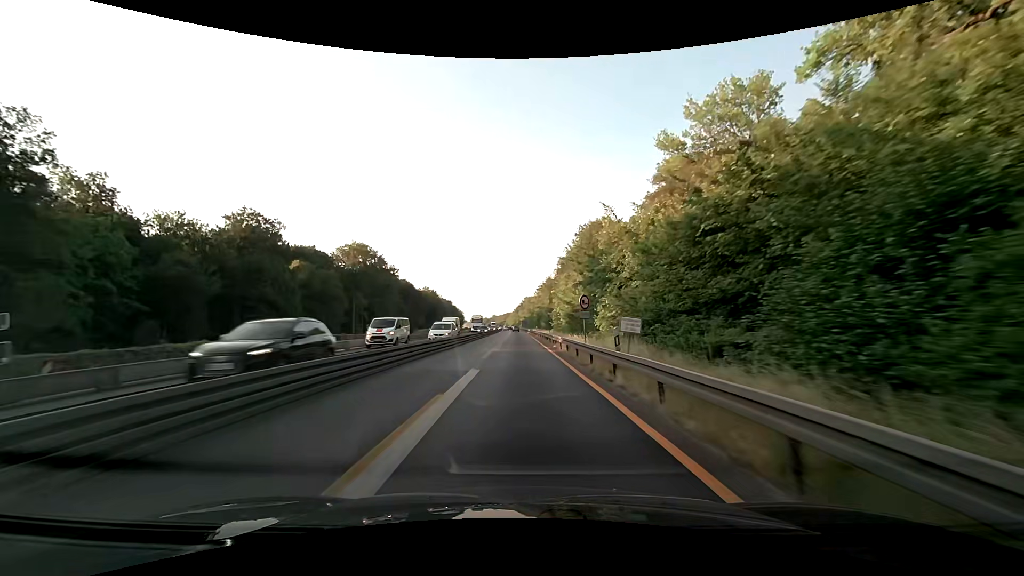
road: motorway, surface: asphalt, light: Day
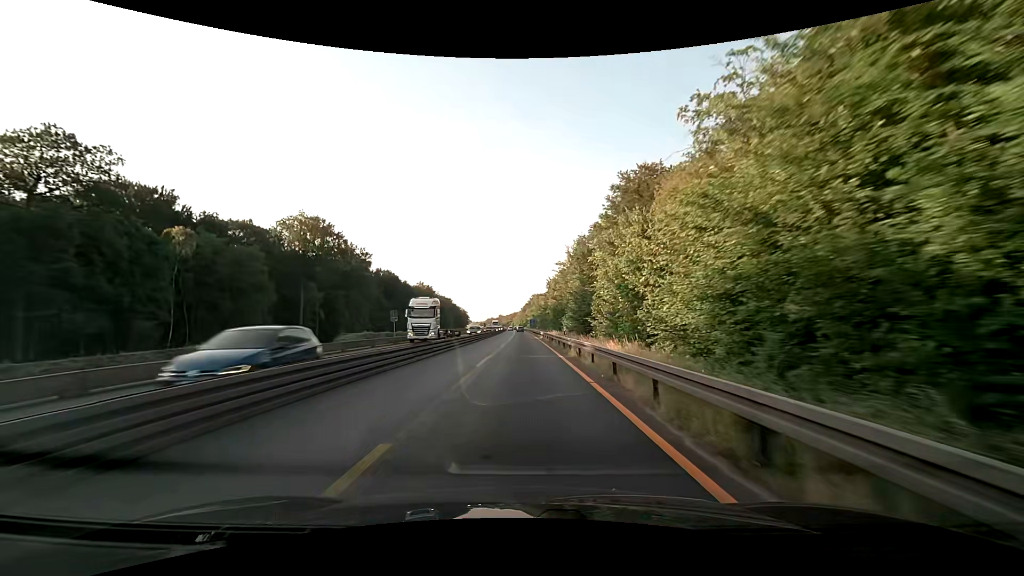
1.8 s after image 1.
(-0.2, +37.5) m; -1°
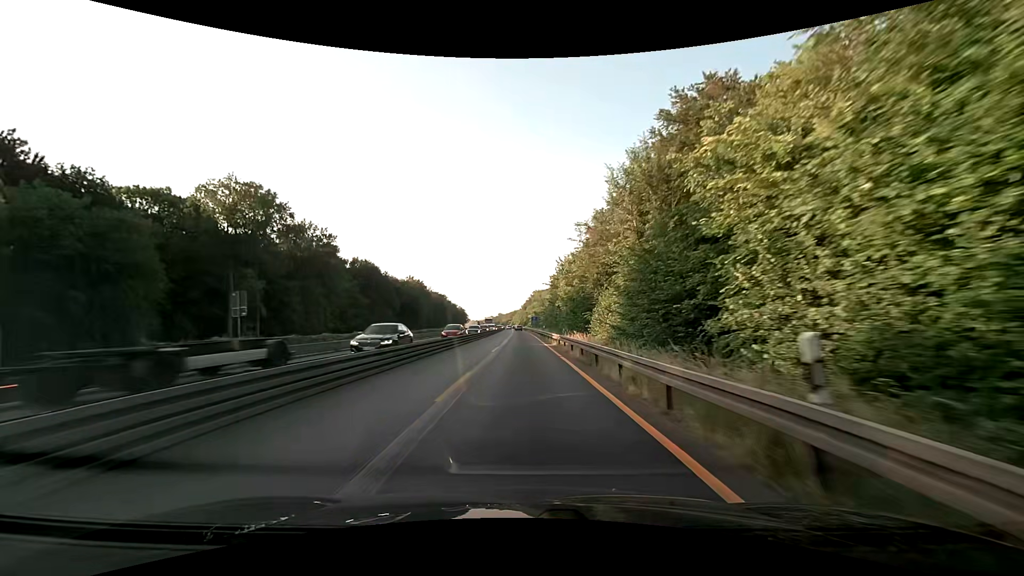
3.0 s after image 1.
(+0.1, +25.0) m; 0°
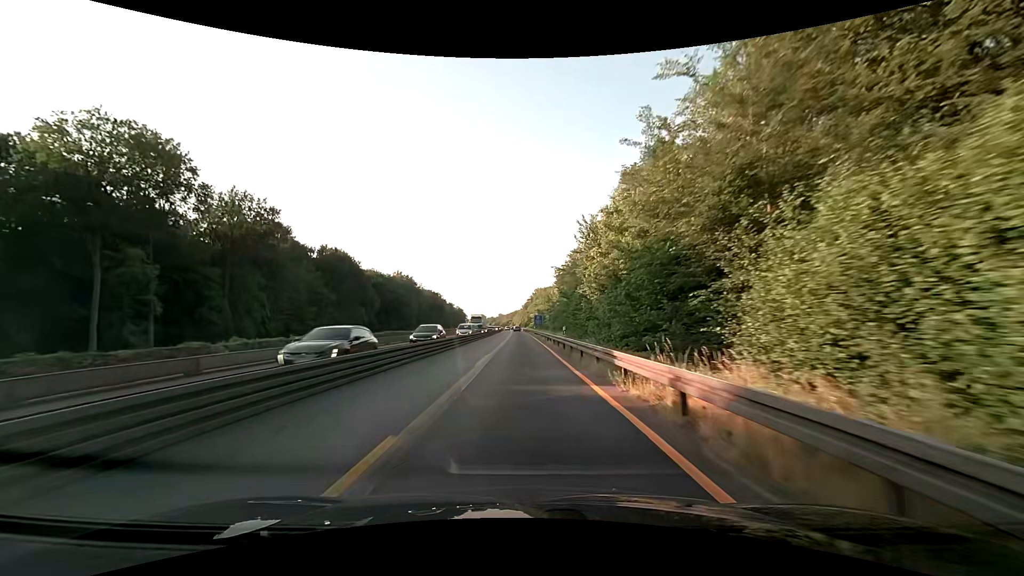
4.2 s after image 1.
(-0.1, +25.0) m; -1°
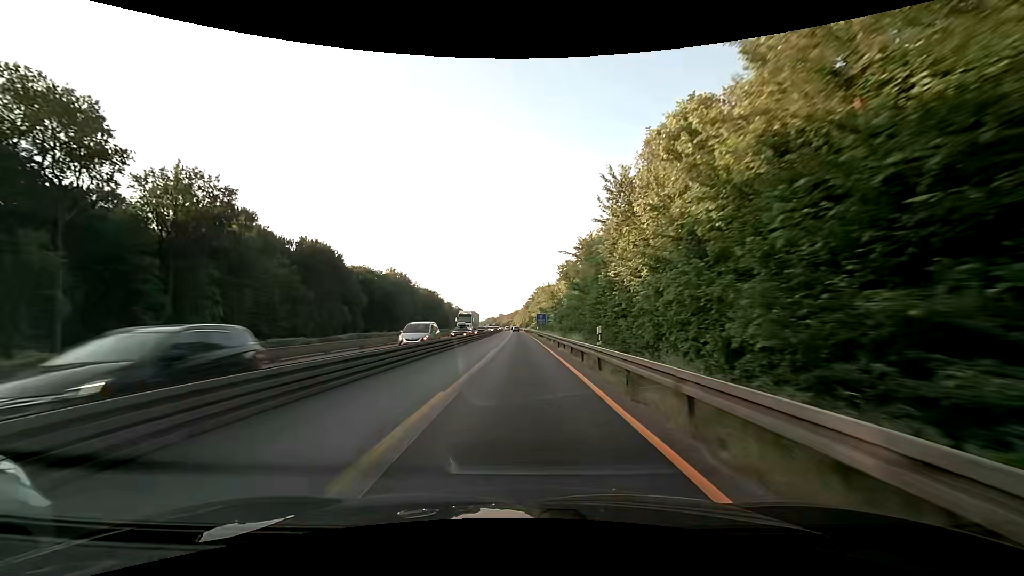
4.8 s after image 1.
(0.0, +12.5) m; 0°
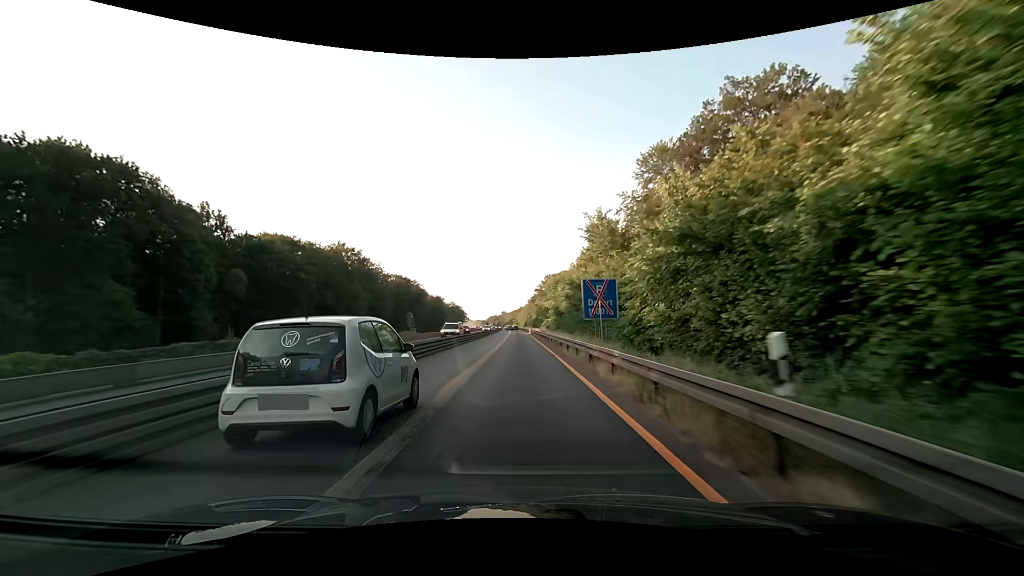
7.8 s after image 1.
(-0.5, +62.6) m; -1°
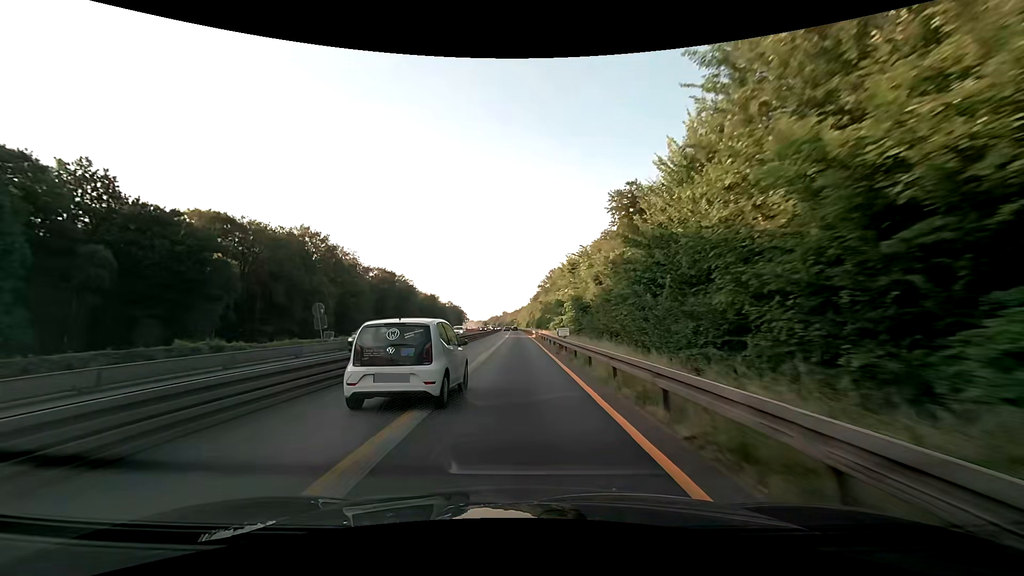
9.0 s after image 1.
(0.0, +25.1) m; 0°
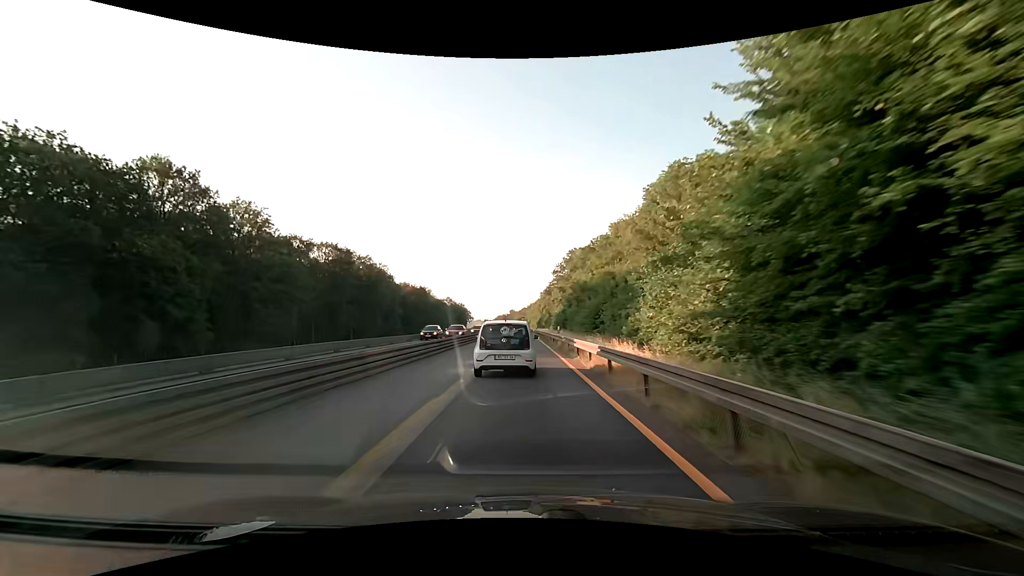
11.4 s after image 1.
(-0.6, +50.2) m; -1°
(0, +10) (0, +20) (0, +30) (0, +40) (0, +50) (0, +60) (0, +70) (0, +80) (0, +90) (0, +100) m
